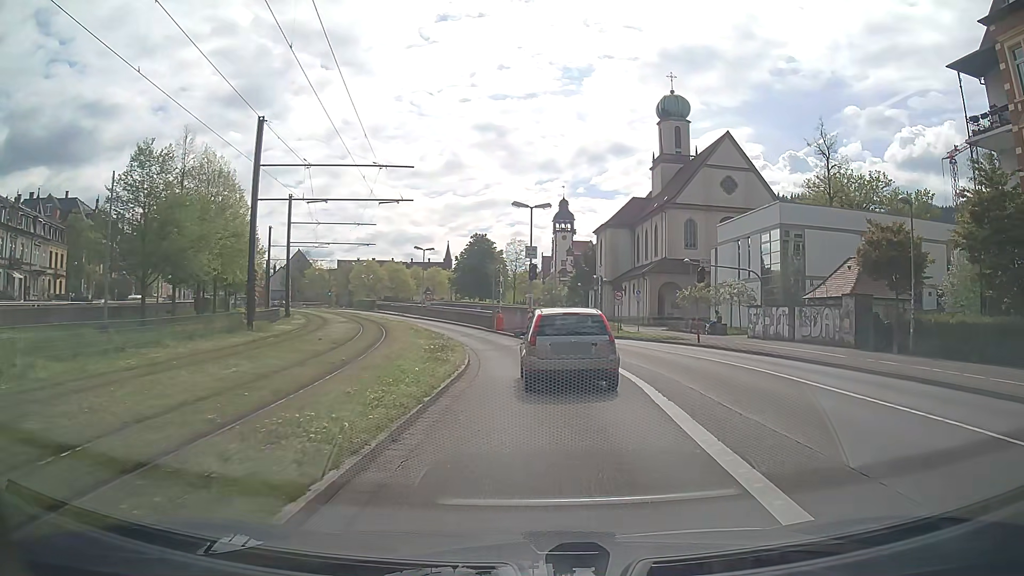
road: primary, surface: asphalt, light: Day
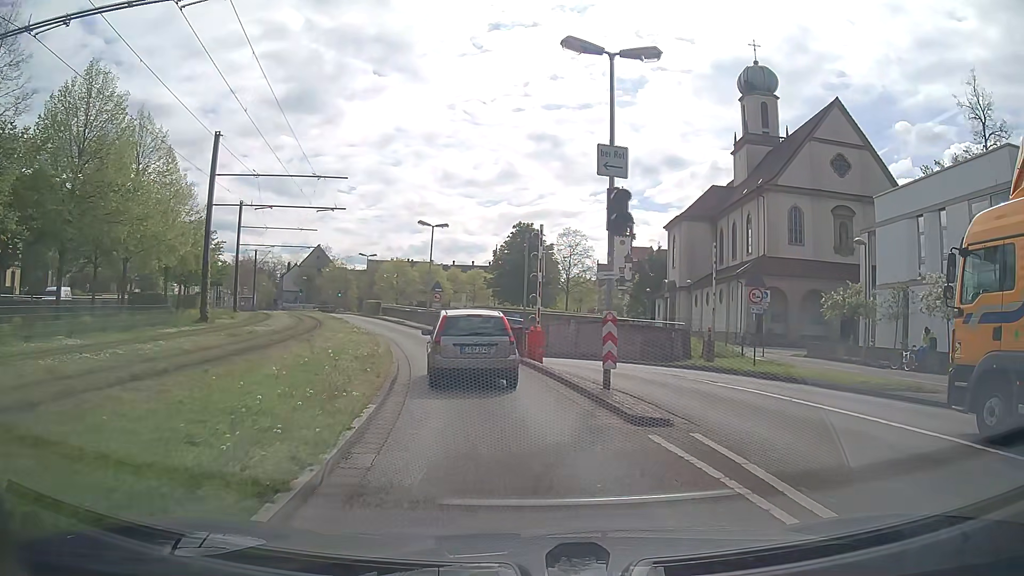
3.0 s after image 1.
(-0.3, +20.5) m; -4°
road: secondary
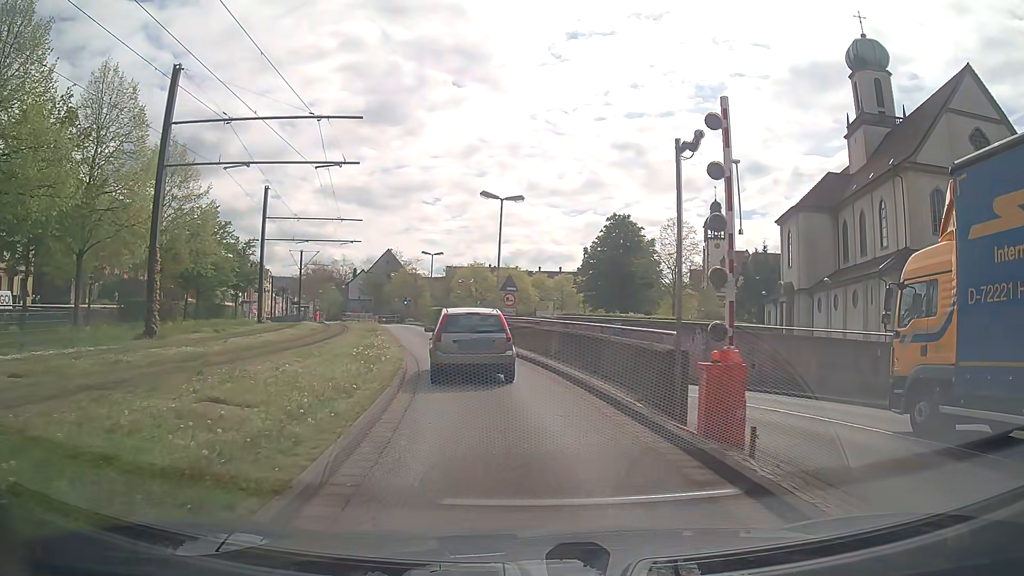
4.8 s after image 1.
(-0.9, +12.2) m; -9°
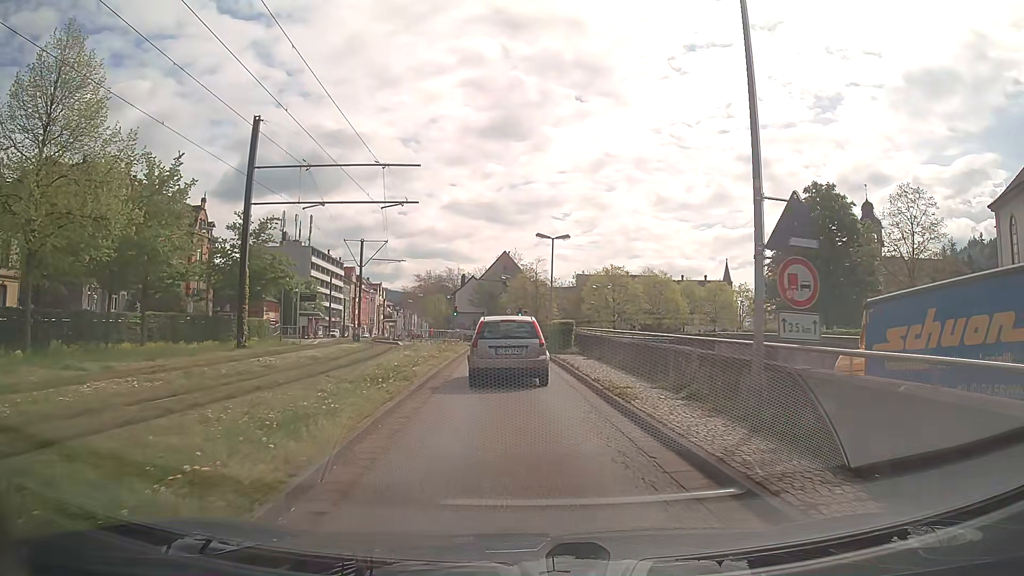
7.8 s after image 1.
(-1.7, +21.1) m; -10°
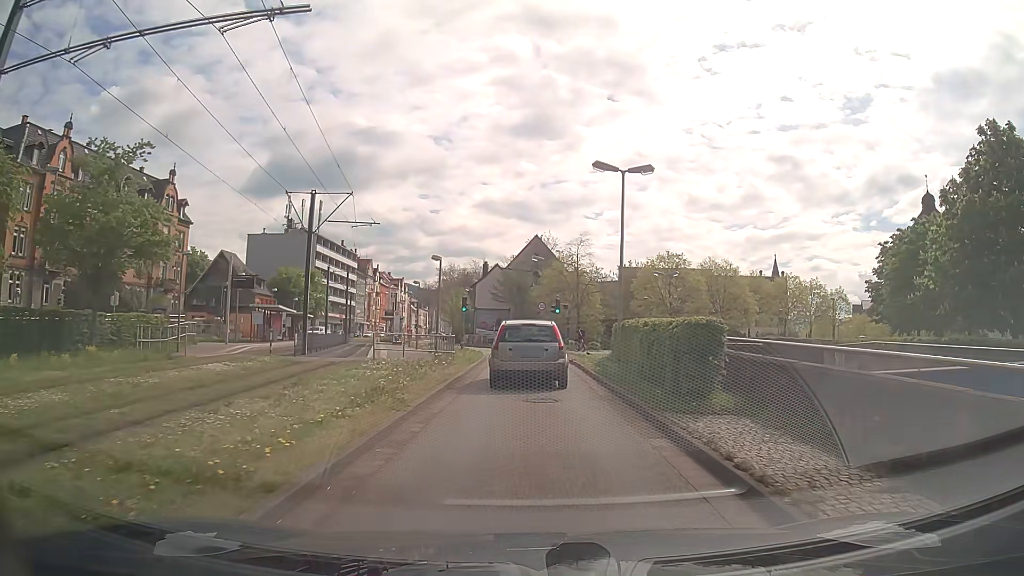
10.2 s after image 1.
(-0.4, +17.1) m; -3°
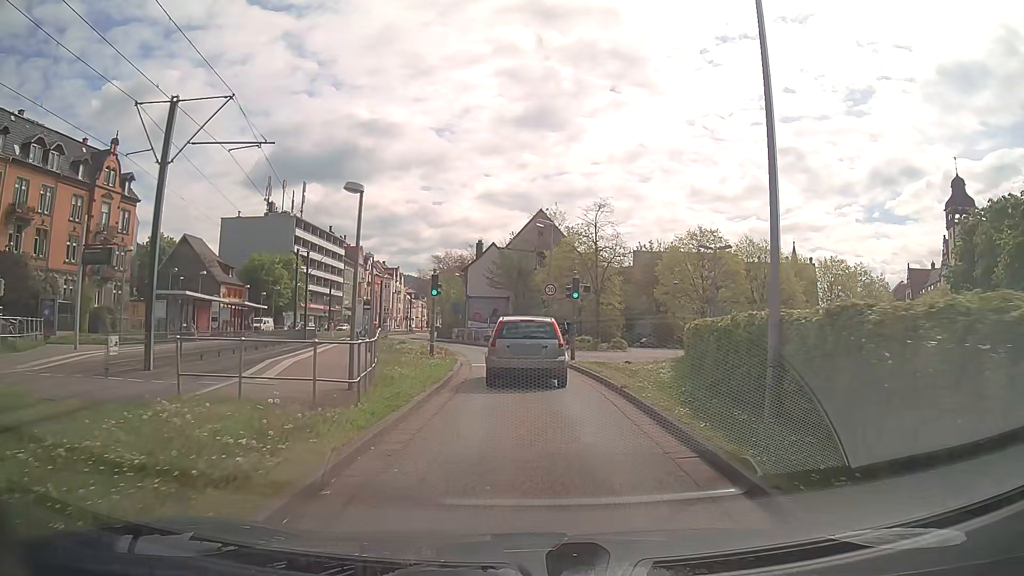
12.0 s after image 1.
(+0.1, +12.9) m; 0°
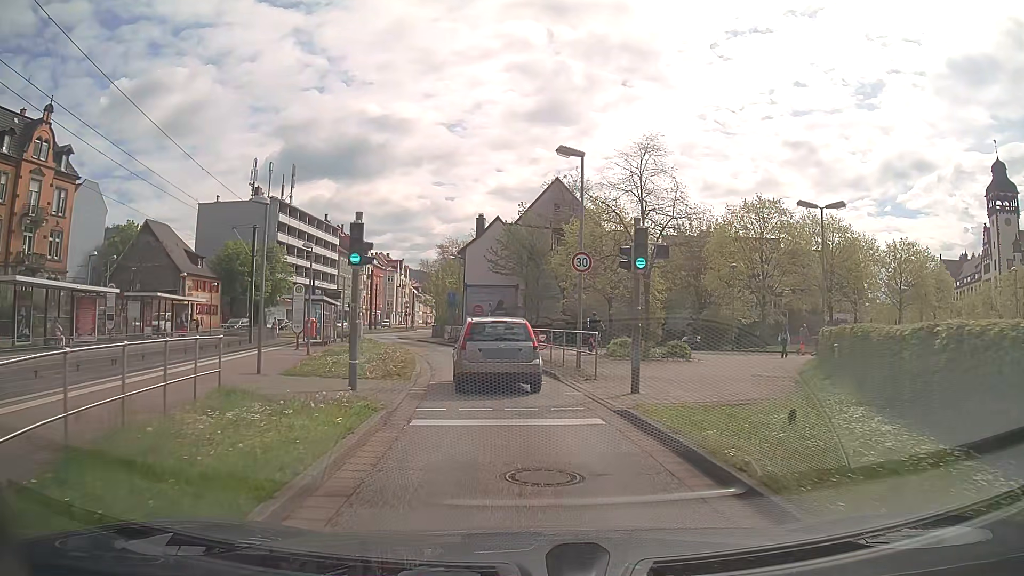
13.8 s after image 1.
(-0.1, +13.0) m; -1°
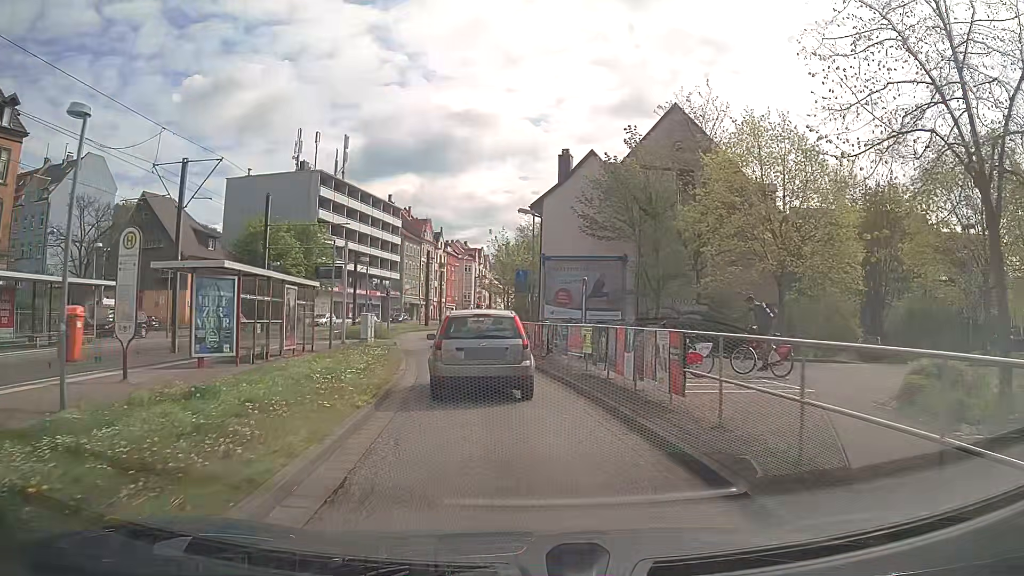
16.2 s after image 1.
(-1.0, +17.8) m; -7°
